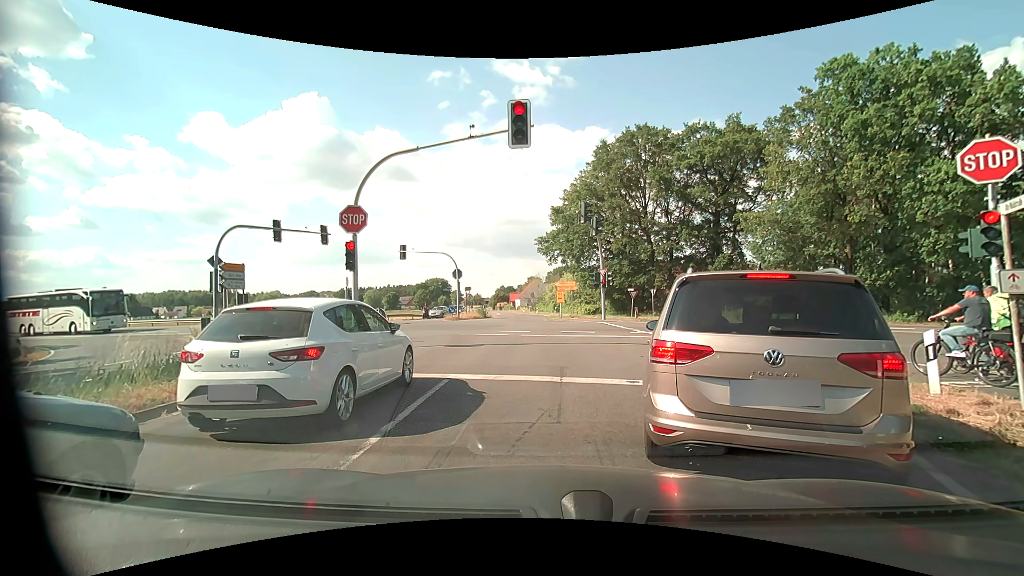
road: tertiary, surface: asphalt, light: Day
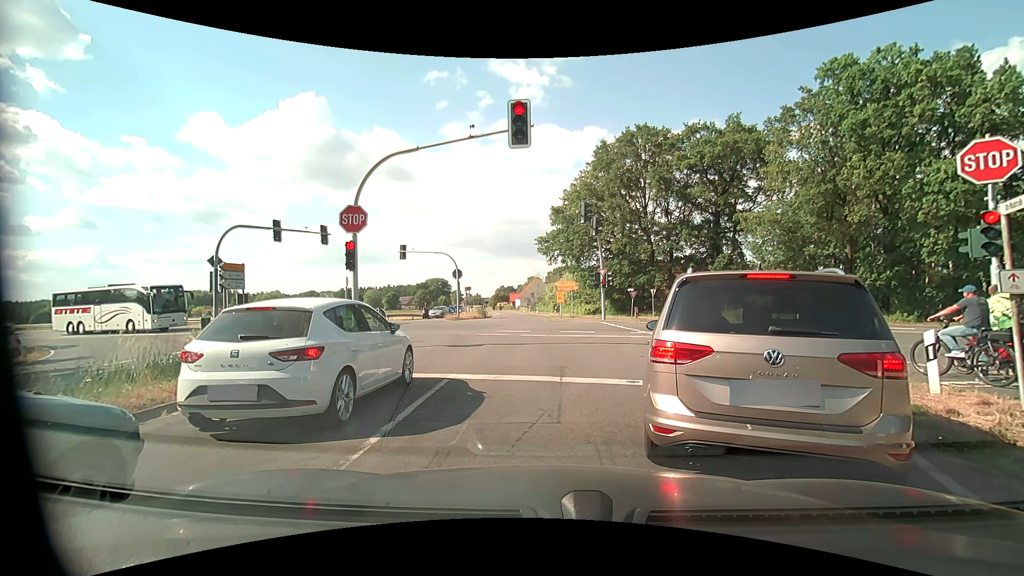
(0.0, 0.0) m; 0°
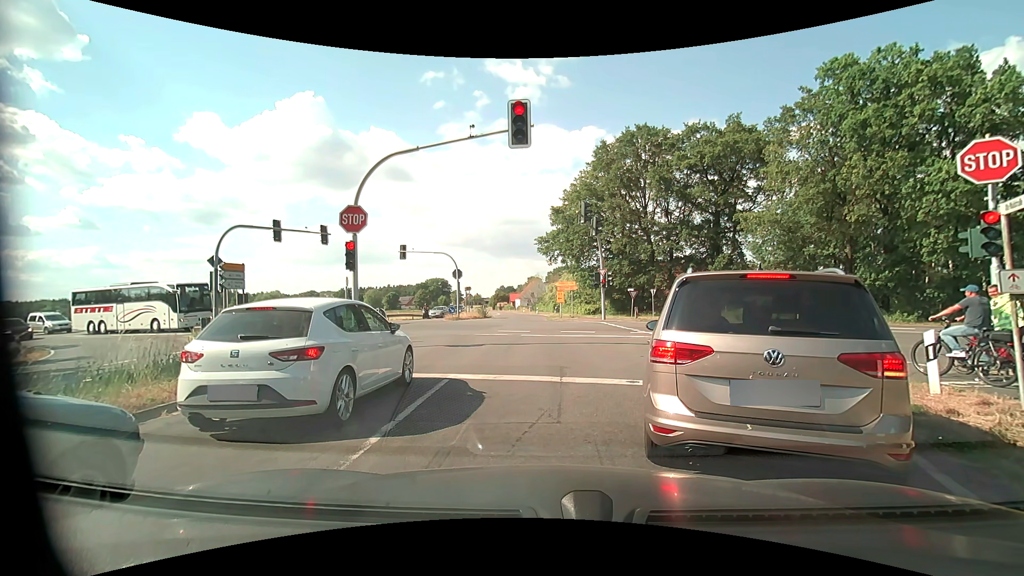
(0.0, 0.0) m; 0°
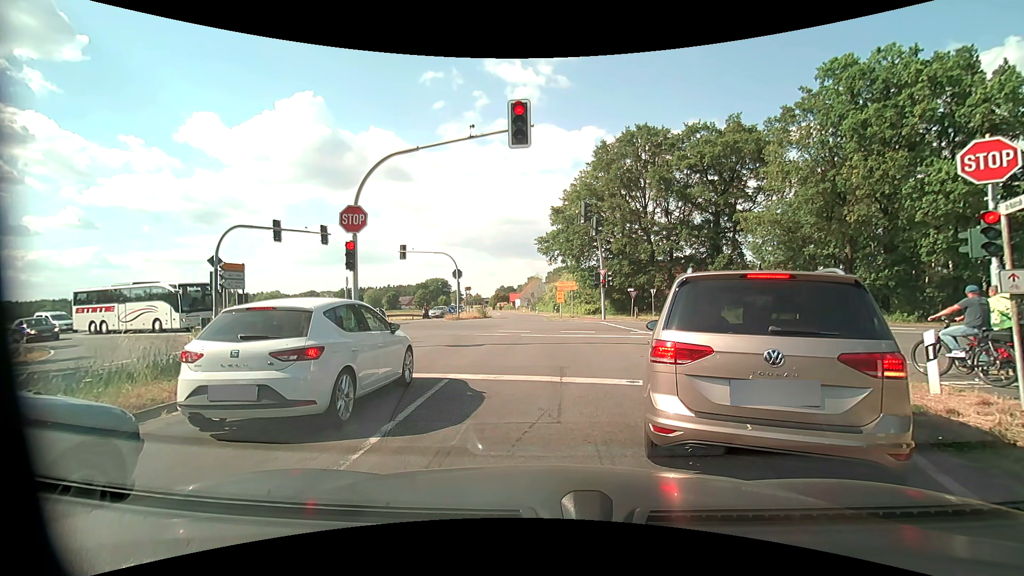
(0.0, 0.0) m; 0°
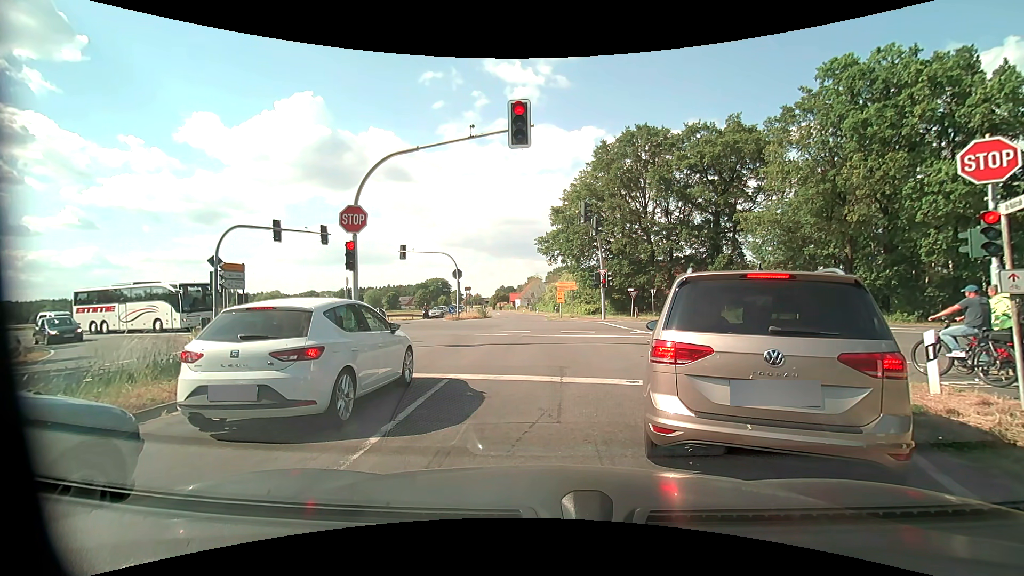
(0.0, 0.0) m; 0°
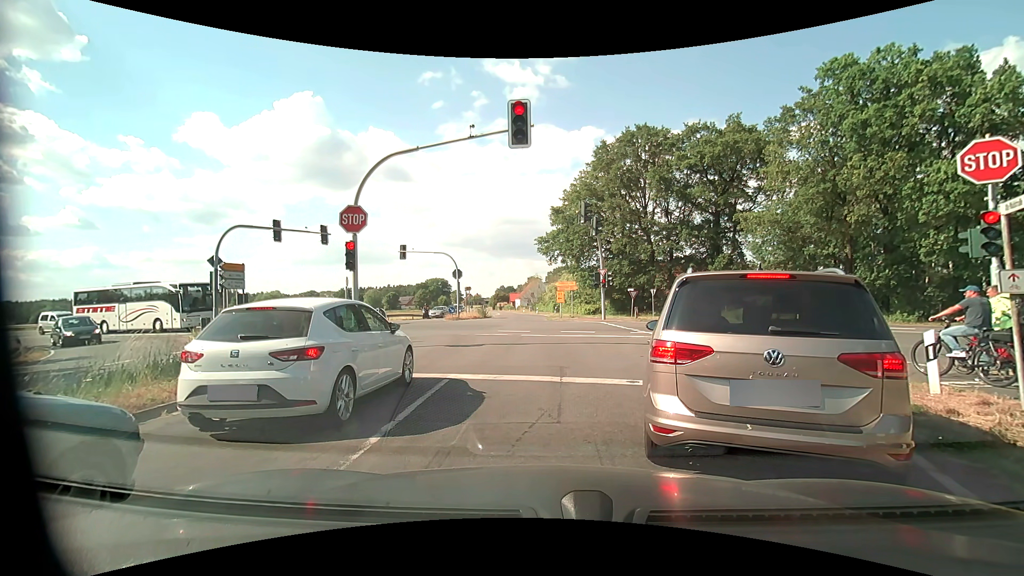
(0.0, 0.0) m; 0°
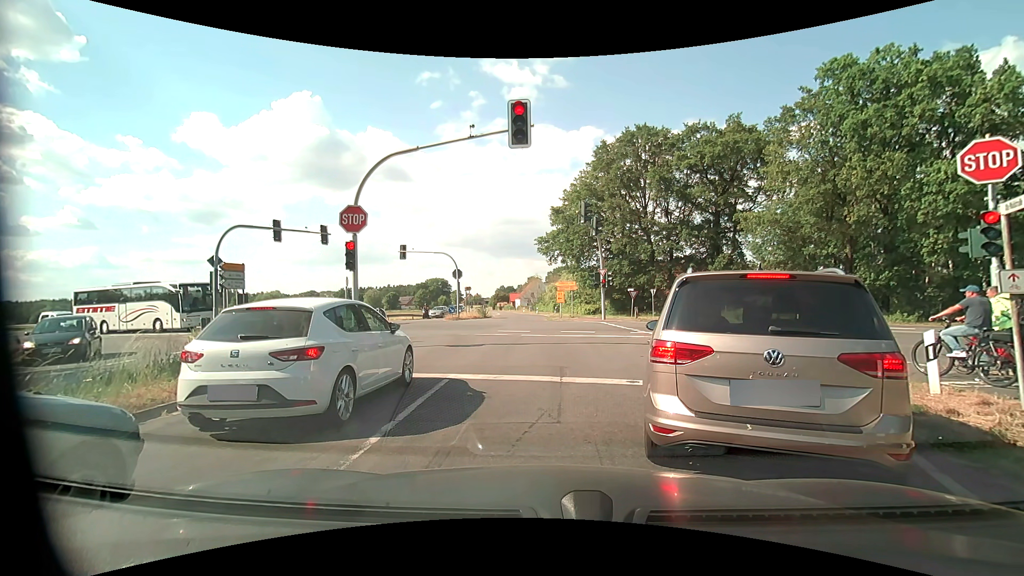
(0.0, 0.0) m; 0°
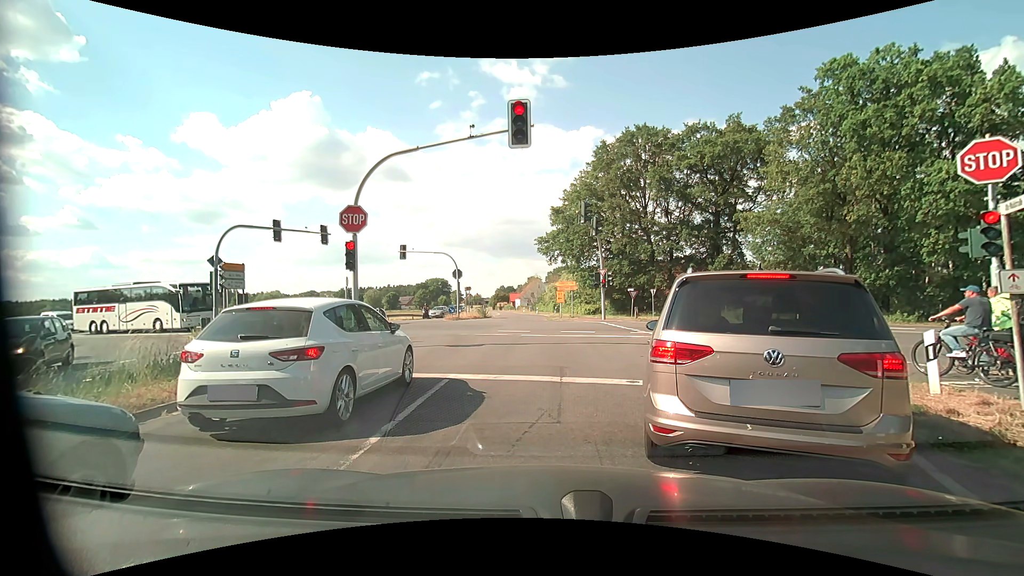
(0.0, 0.0) m; 0°
(0, +10) (0, +20) (-1, +30) (-1, +40) (-2, +50) (-3, +60) (-4, +70) (-5, +80) (-6, +90) (-7, +100) m
